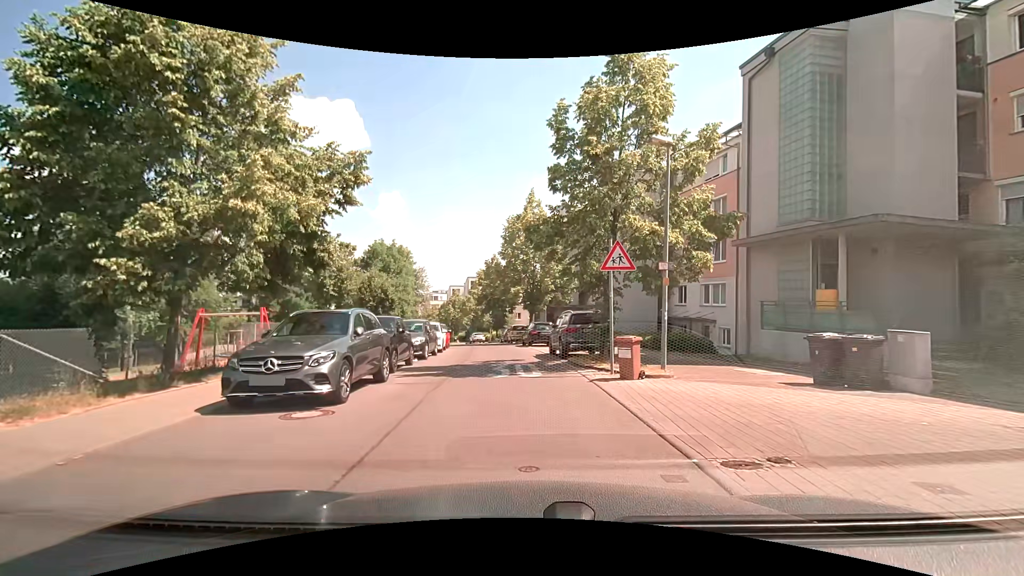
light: Day
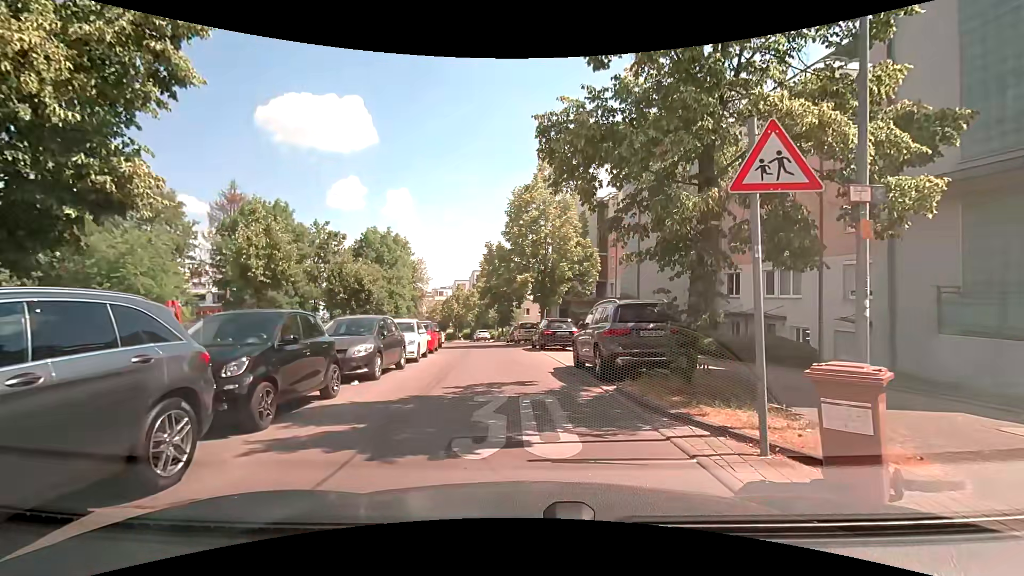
(-0.1, +7.1) m; 0°
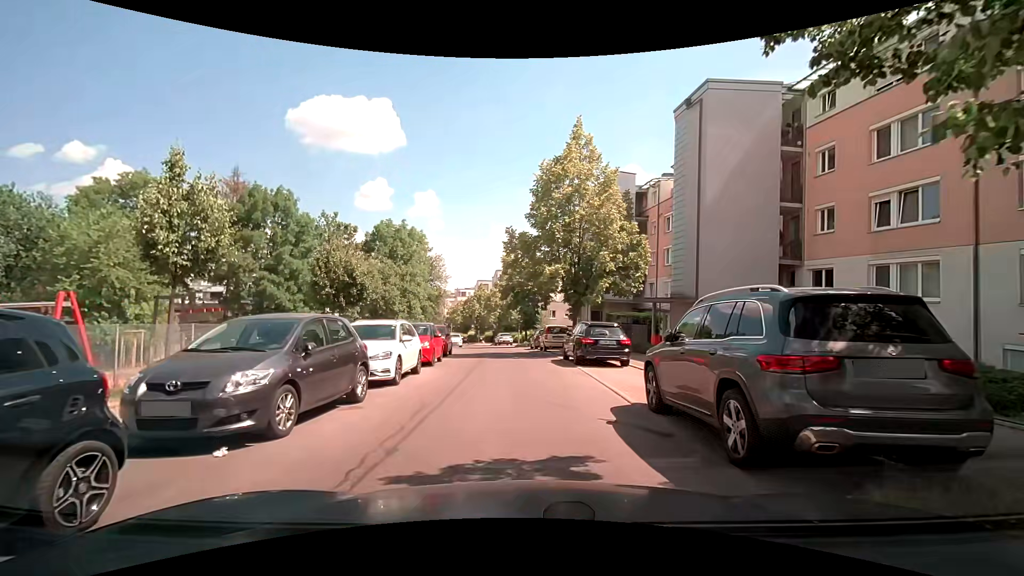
(-0.3, +5.7) m; -5°
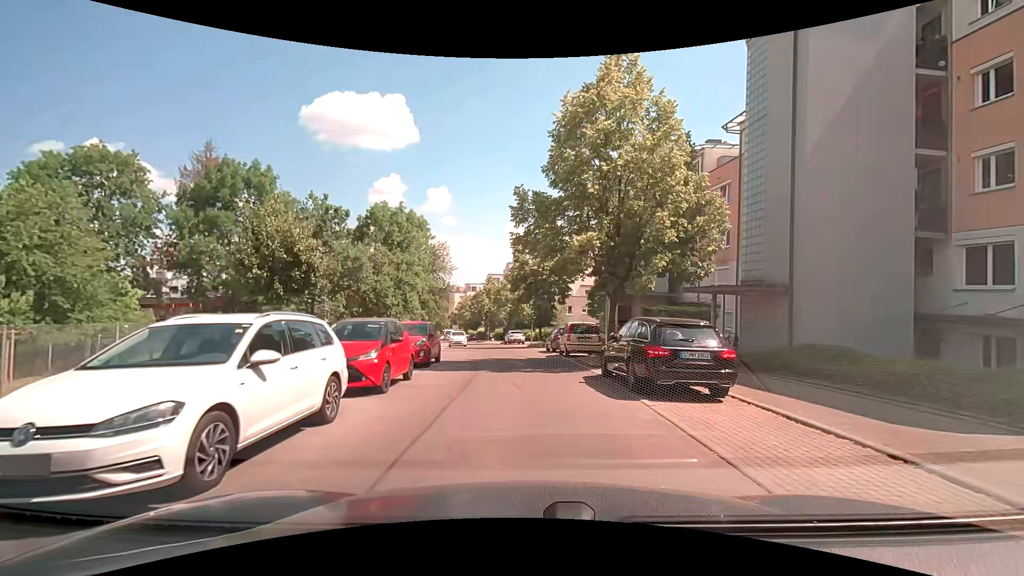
(0.0, +7.2) m; -1°
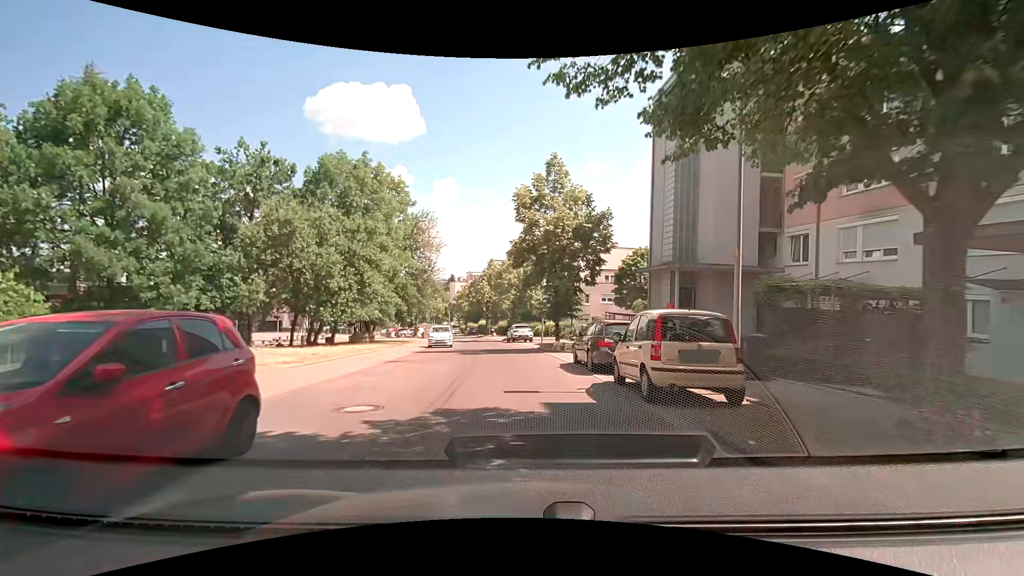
(-0.1, +13.3) m; 0°
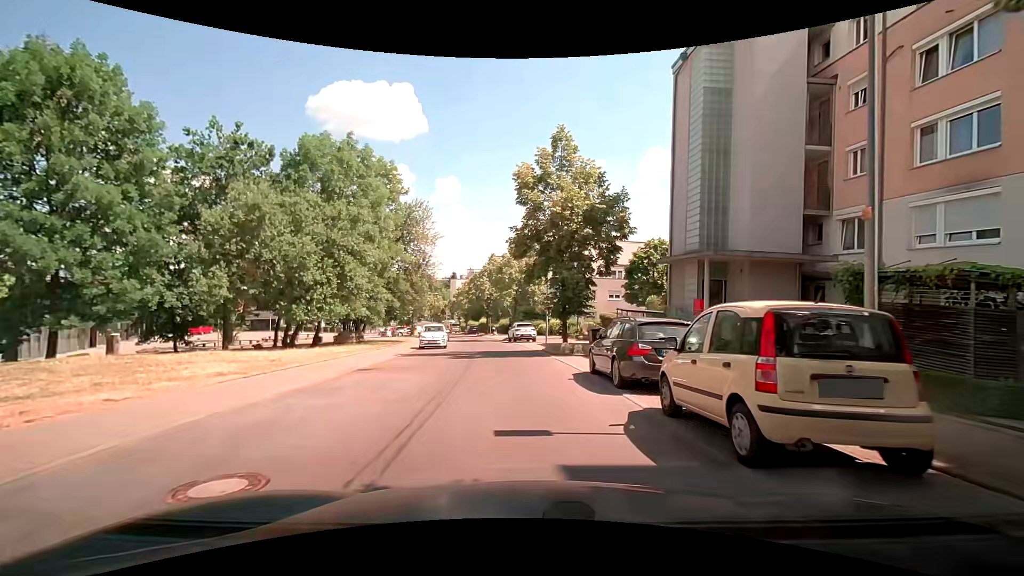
(-0.1, +3.6) m; -1°
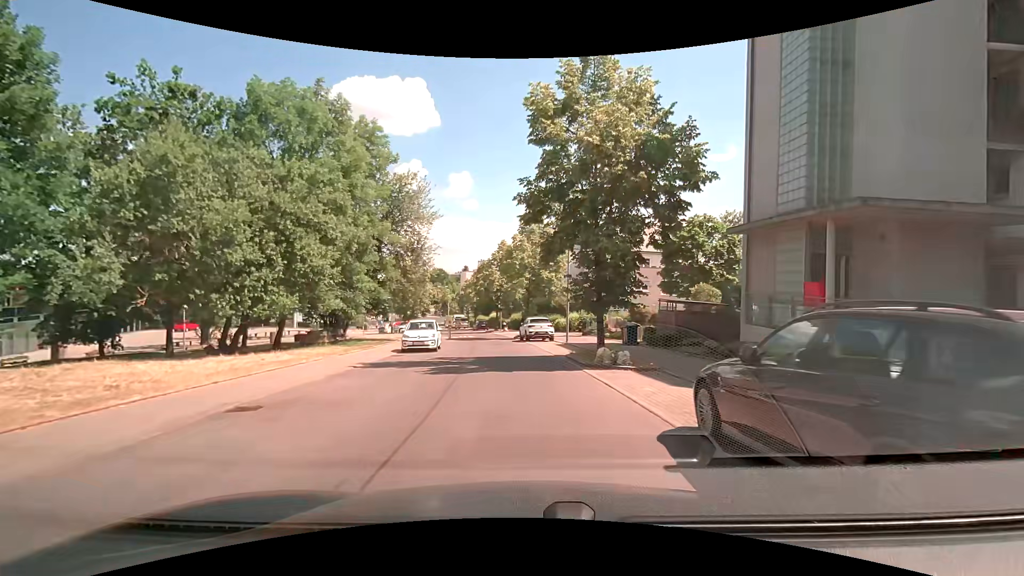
(-0.1, +7.3) m; -2°
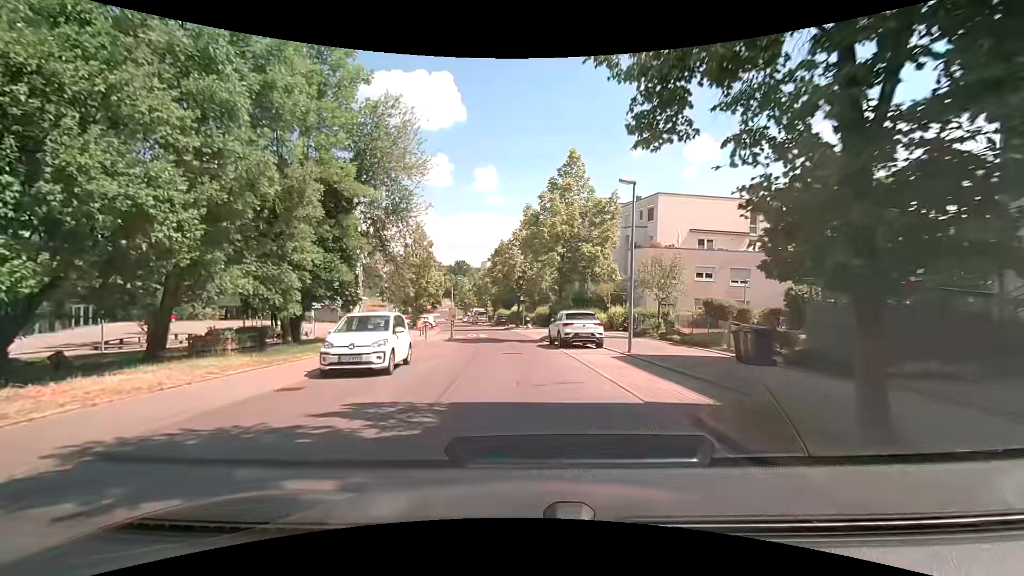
(-0.1, +11.3) m; -3°
(0, +10) (0, +20) (-1, +30) (-2, +40) (-3, +50) (-5, +60) (-7, +70) (-9, +79) (-11, +89) (-14, +99) m
